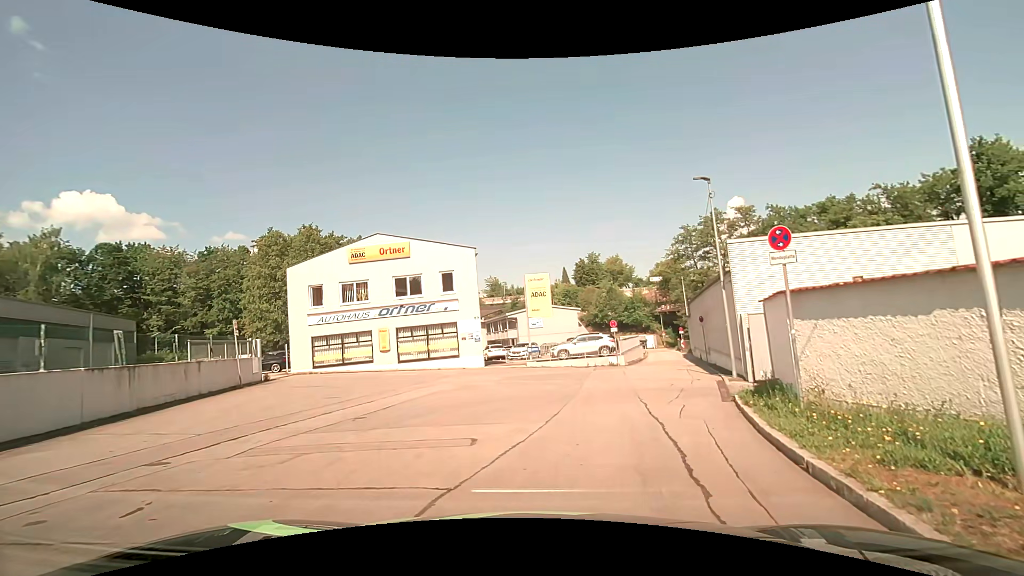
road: residential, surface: asphalt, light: Day
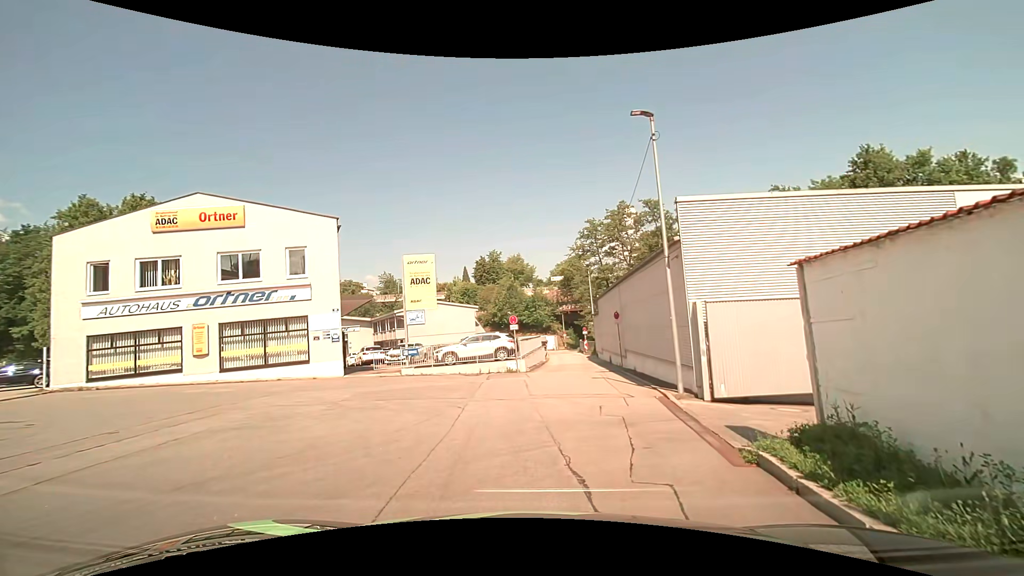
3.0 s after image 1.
(+0.7, +6.9) m; +11°
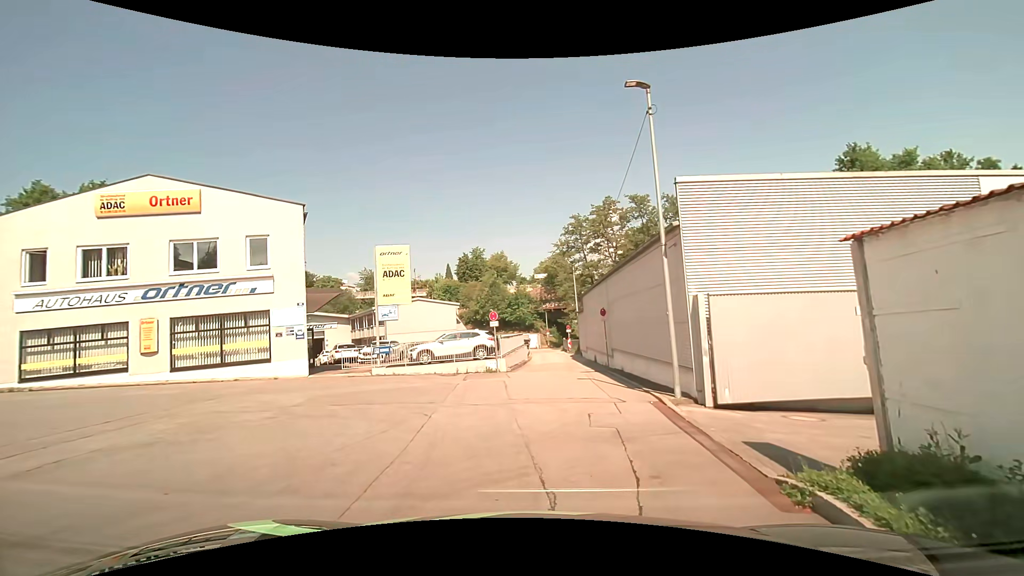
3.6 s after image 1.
(0.0, +1.7) m; +2°
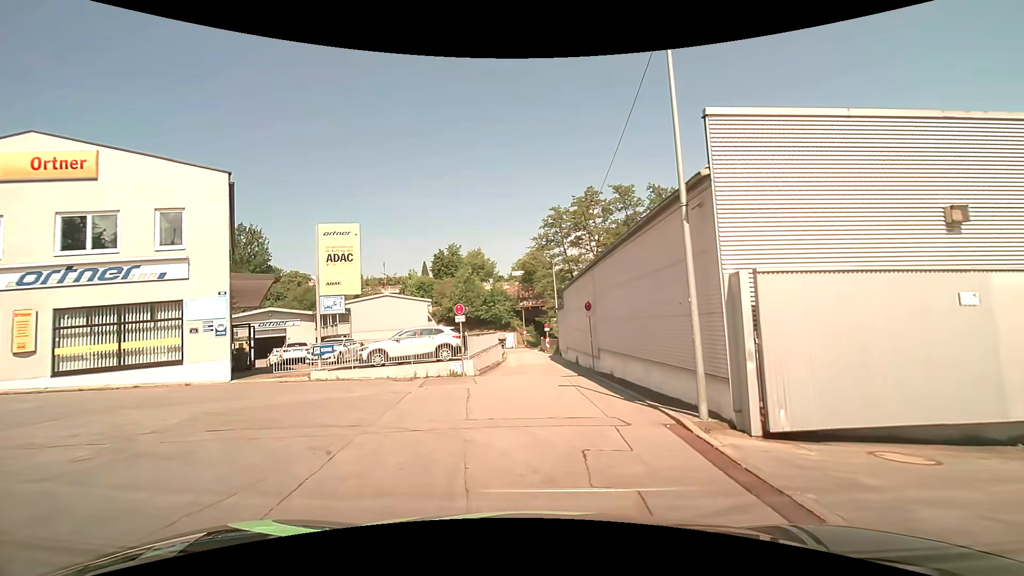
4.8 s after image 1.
(+0.1, +3.7) m; +4°
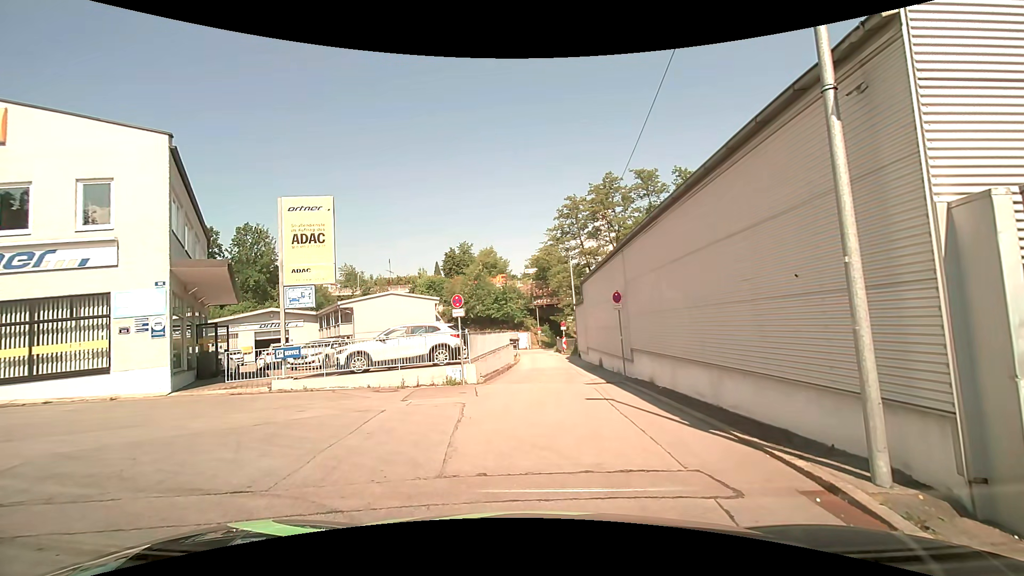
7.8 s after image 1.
(0.0, +3.7) m; -2°
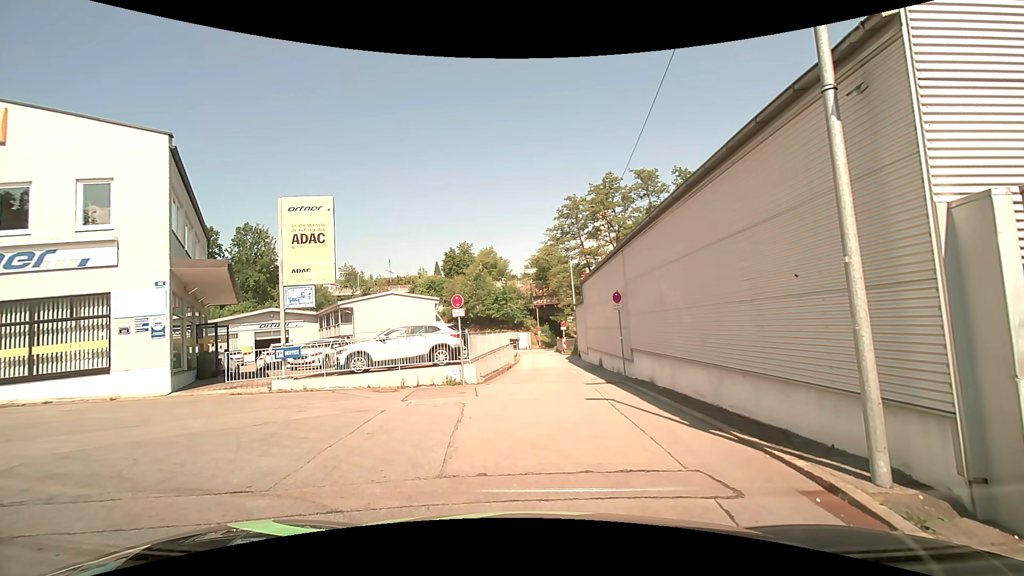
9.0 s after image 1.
(0.0, 0.0) m; 0°
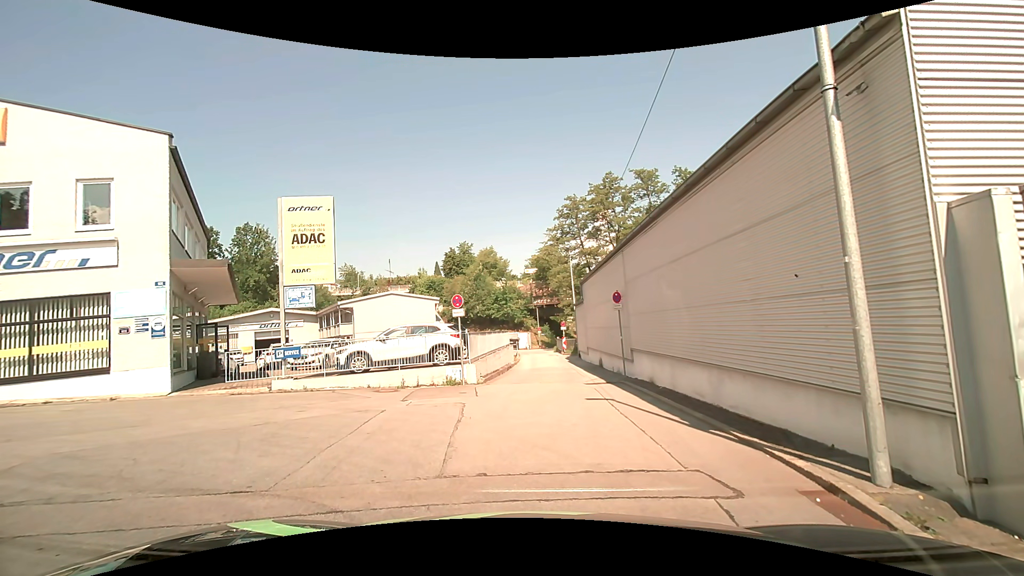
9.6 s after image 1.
(0.0, 0.0) m; 0°
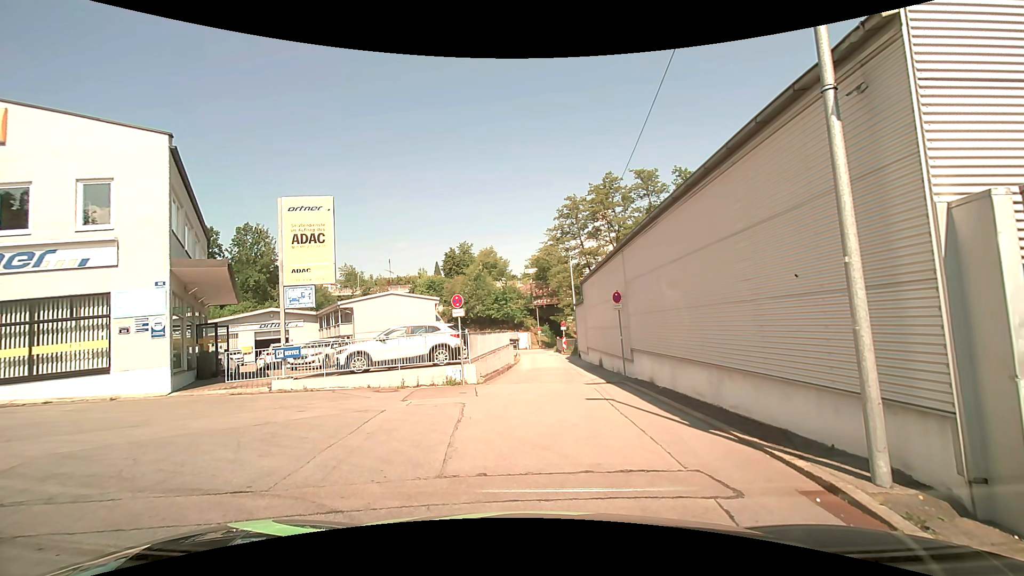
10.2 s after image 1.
(0.0, 0.0) m; 0°
